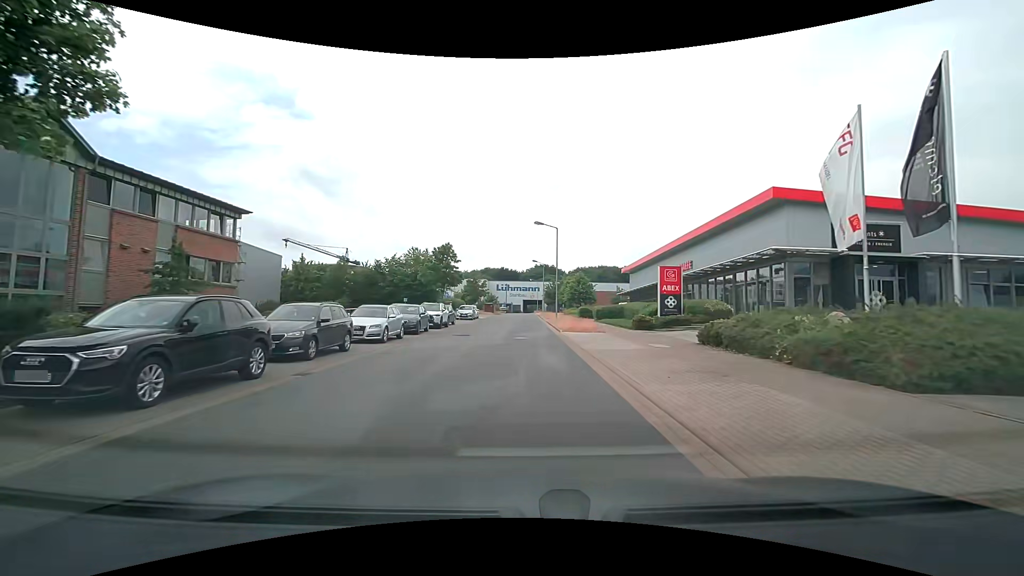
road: residential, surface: asphalt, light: Day
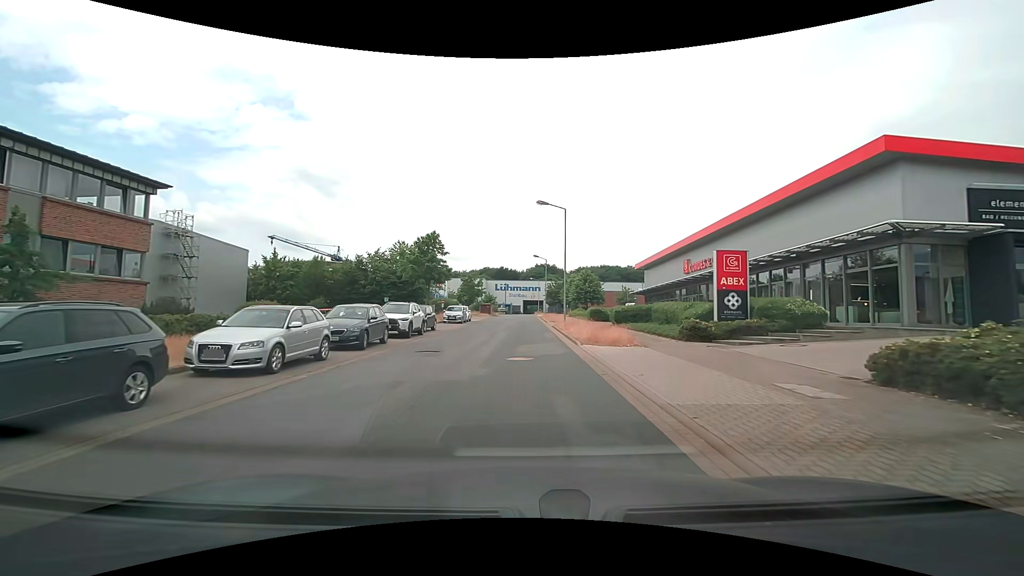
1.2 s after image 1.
(+0.1, +8.4) m; +1°
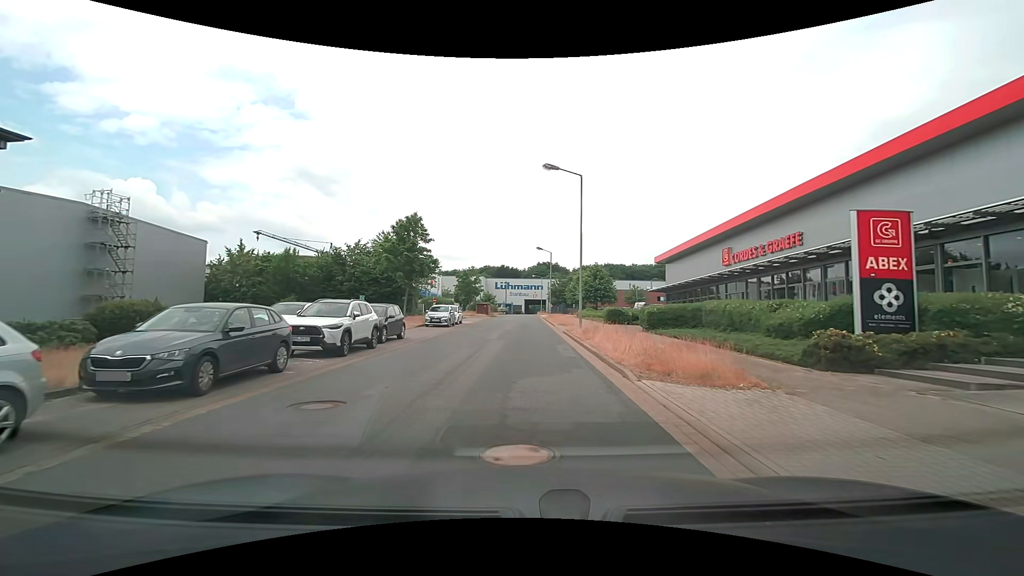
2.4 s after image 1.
(0.0, +8.4) m; 0°
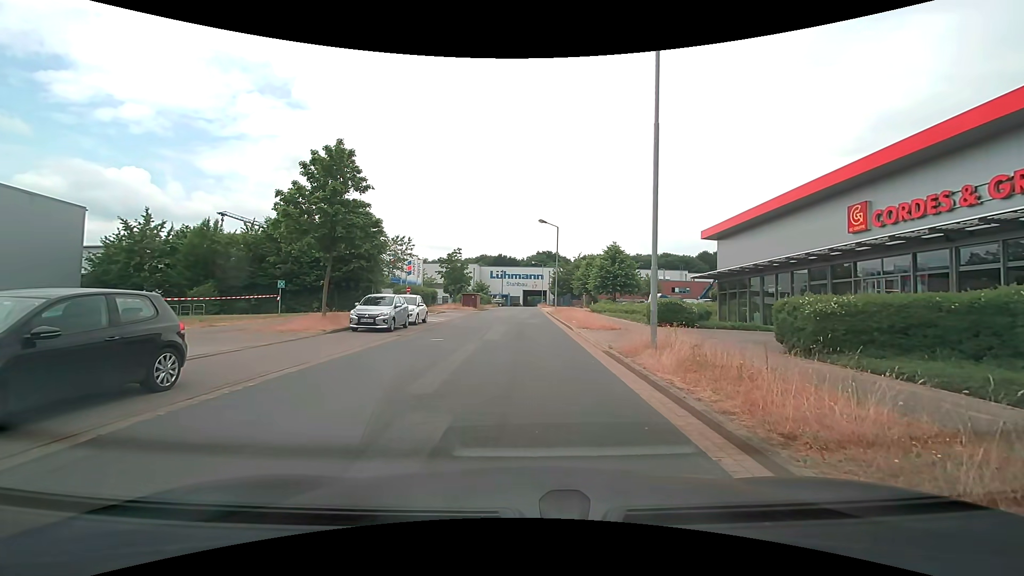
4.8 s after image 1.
(0.0, +13.2) m; +2°
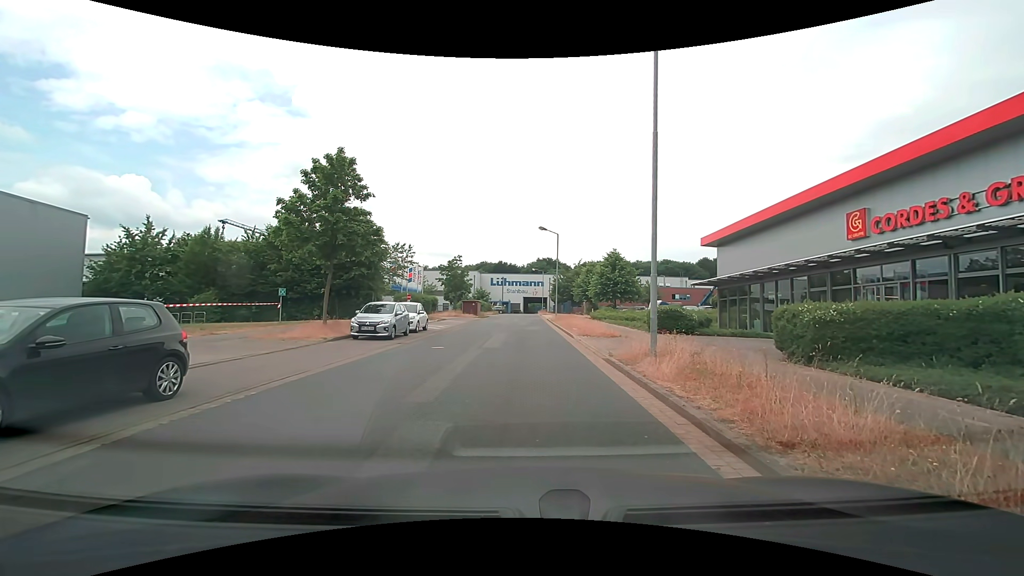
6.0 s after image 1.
(0.0, +0.1) m; 0°
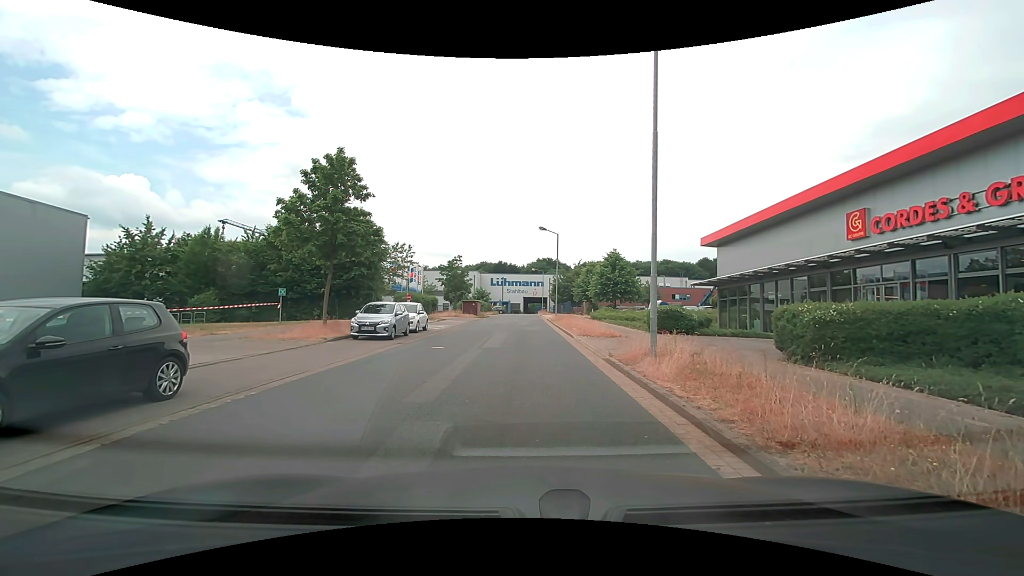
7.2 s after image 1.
(0.0, 0.0) m; 0°
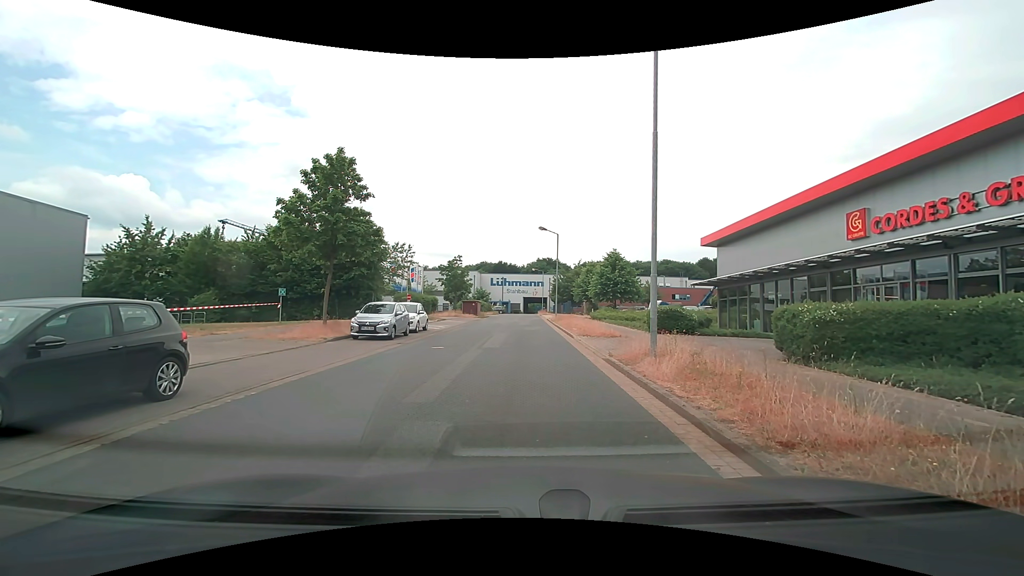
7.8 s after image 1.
(0.0, 0.0) m; 0°
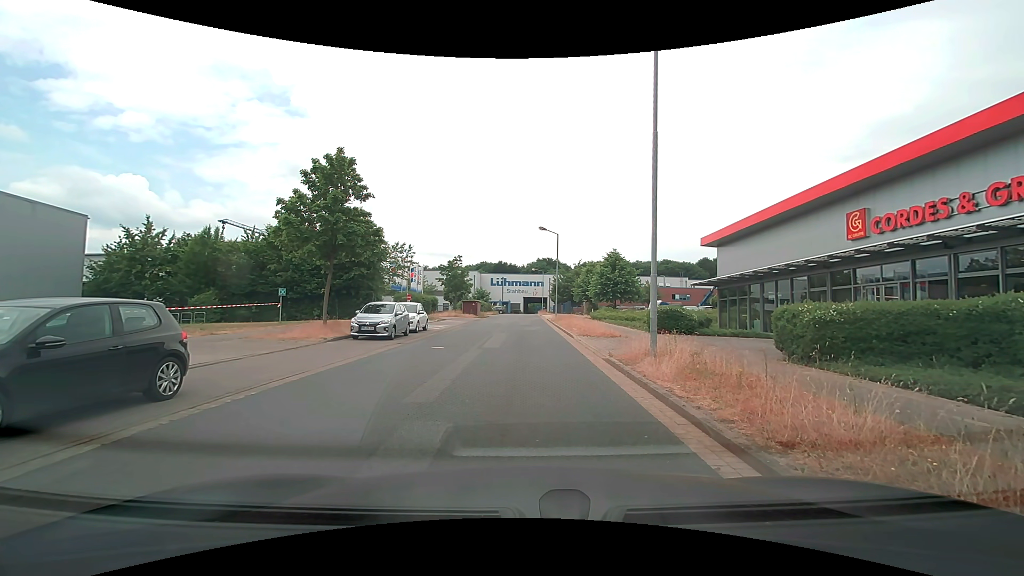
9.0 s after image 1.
(0.0, 0.0) m; 0°
(0, +10) (-1, +20) (-1, +30) (-1, +40) (-1, +50) (-2, +60) (-2, +70) (-3, +80) (-3, +90) (-4, +100) m
